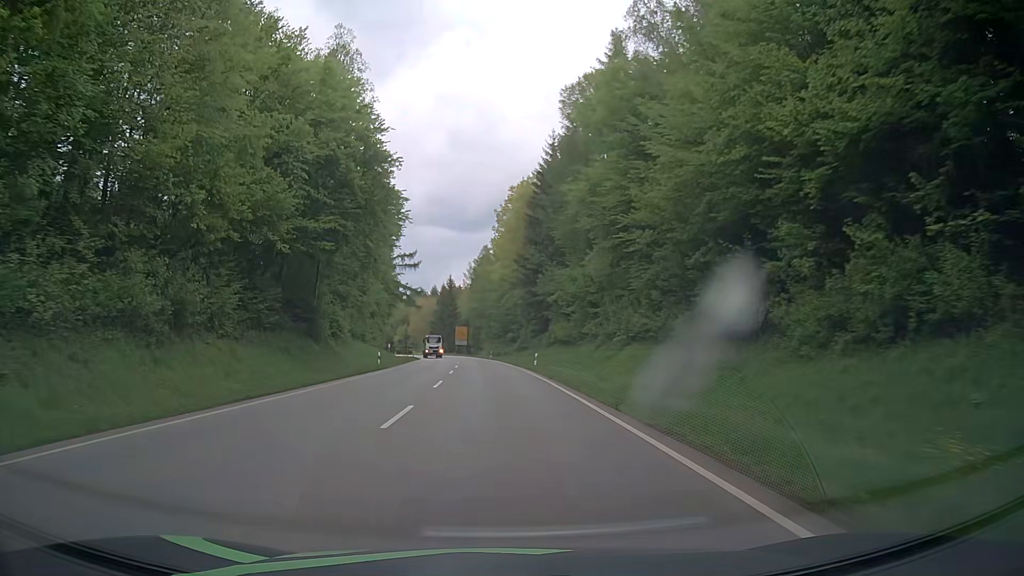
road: secondary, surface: asphalt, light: Day
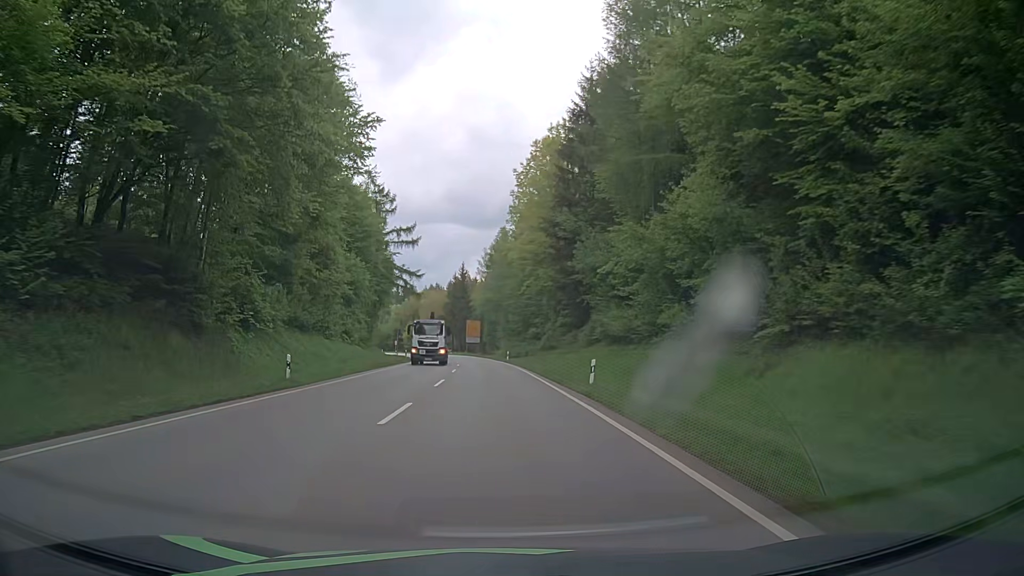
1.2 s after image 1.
(-0.4, +21.7) m; -1°
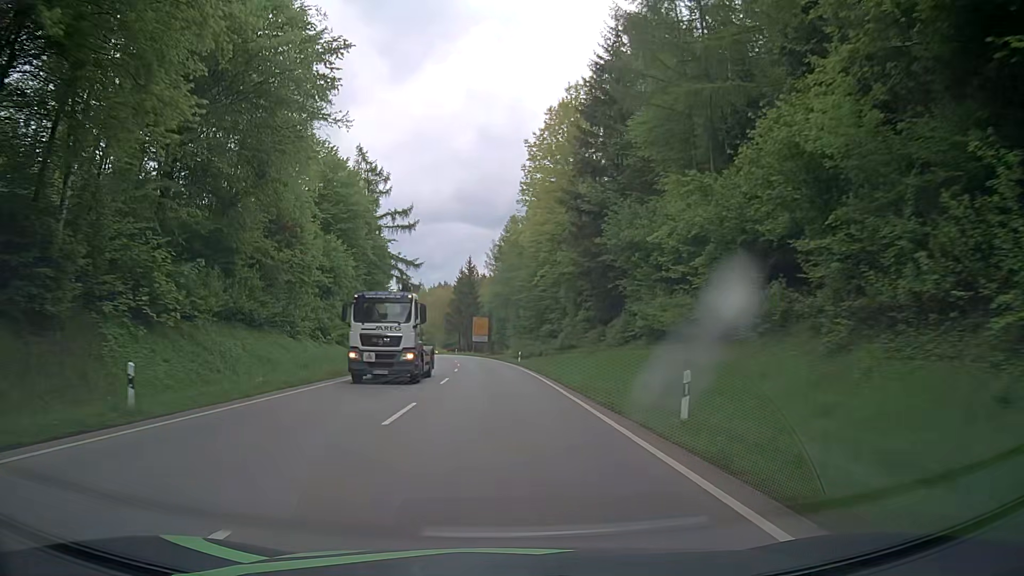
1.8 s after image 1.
(-0.2, +10.8) m; -1°
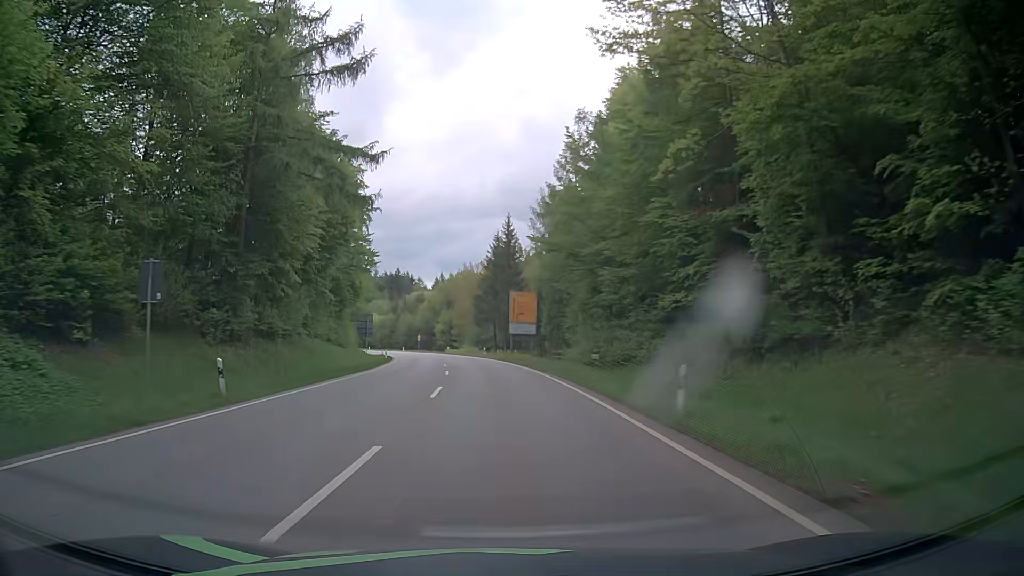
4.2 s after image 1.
(-1.6, +43.3) m; -4°
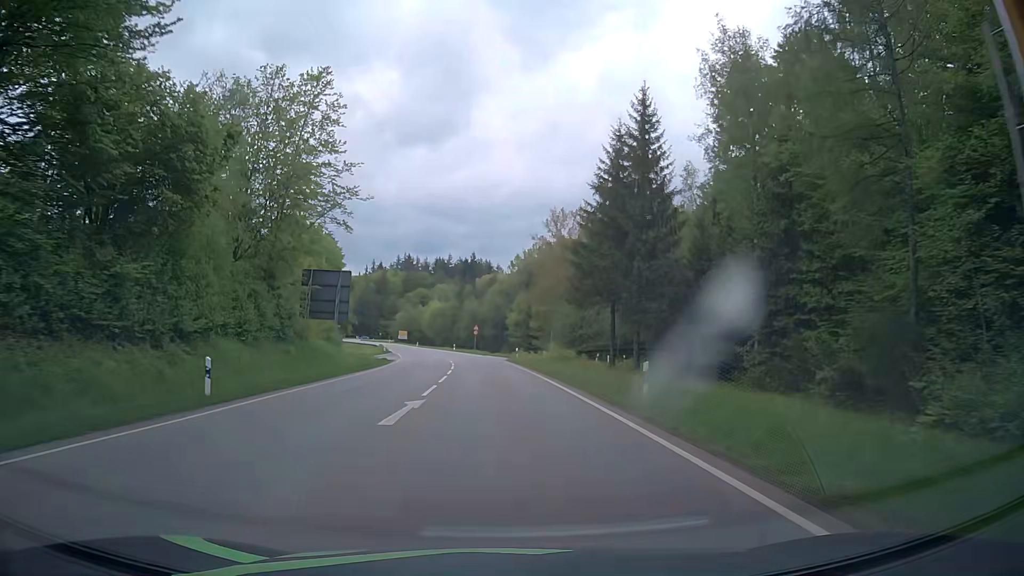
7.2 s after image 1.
(-3.3, +53.8) m; -8°
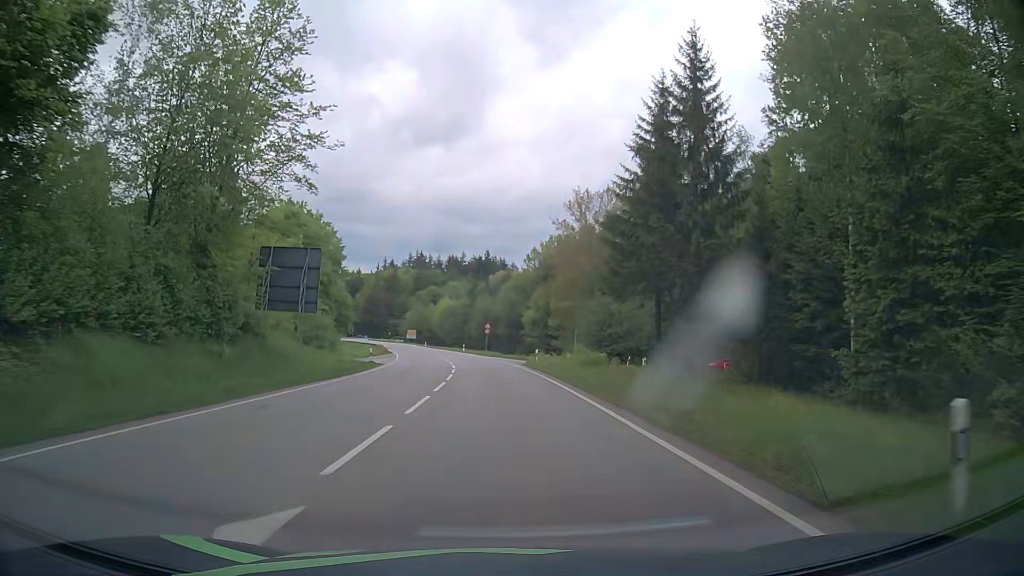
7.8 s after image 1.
(0.0, +10.8) m; -1°
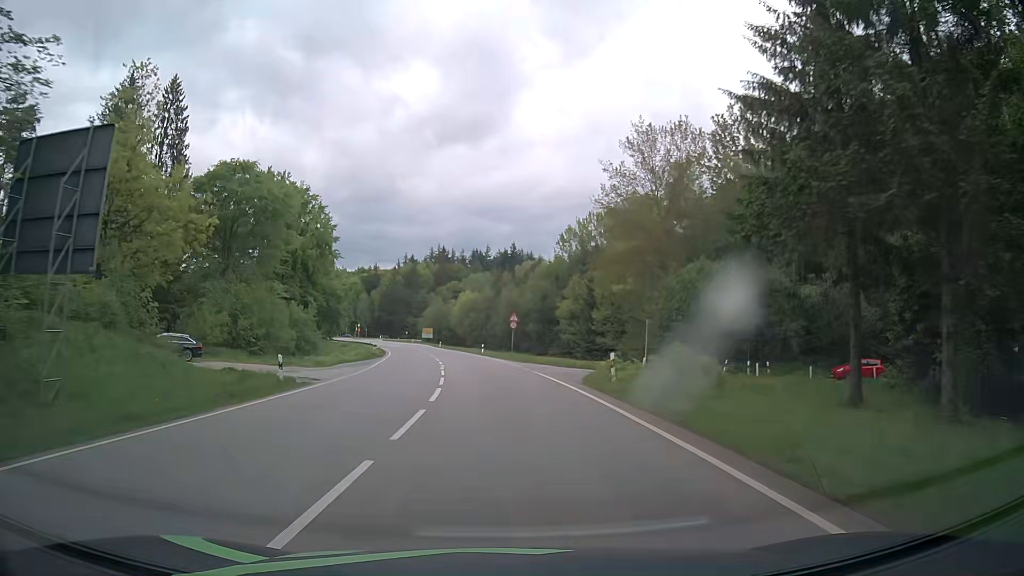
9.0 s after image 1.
(-0.4, +21.7) m; -2°
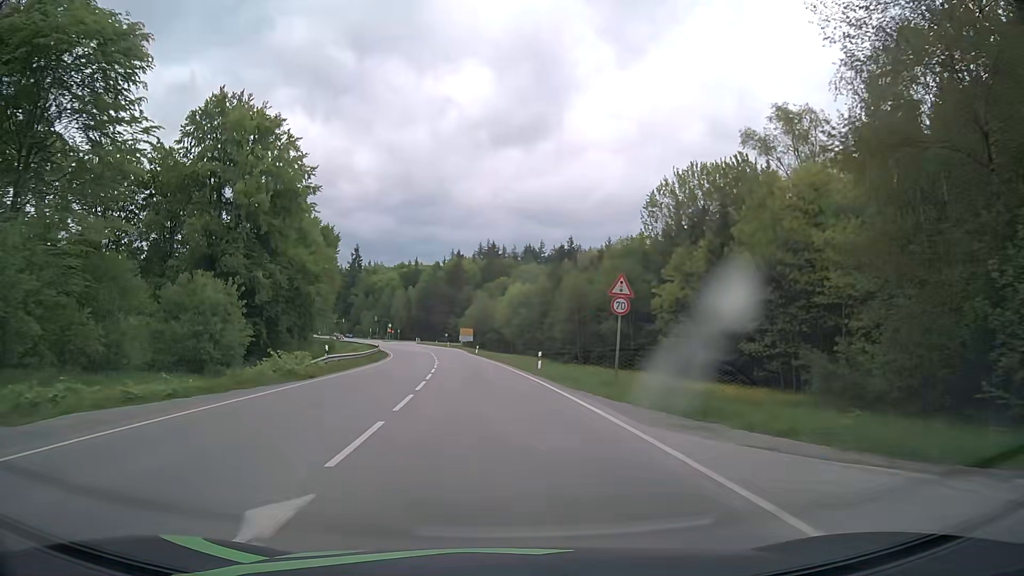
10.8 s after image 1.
(-1.3, +32.5) m; -4°
(0, +10) (-1, +20) (-1, +30) (-2, +40) (-3, +50) (-4, +60) (-6, +70) (-7, +80) (-9, +89) (-11, +99) m
